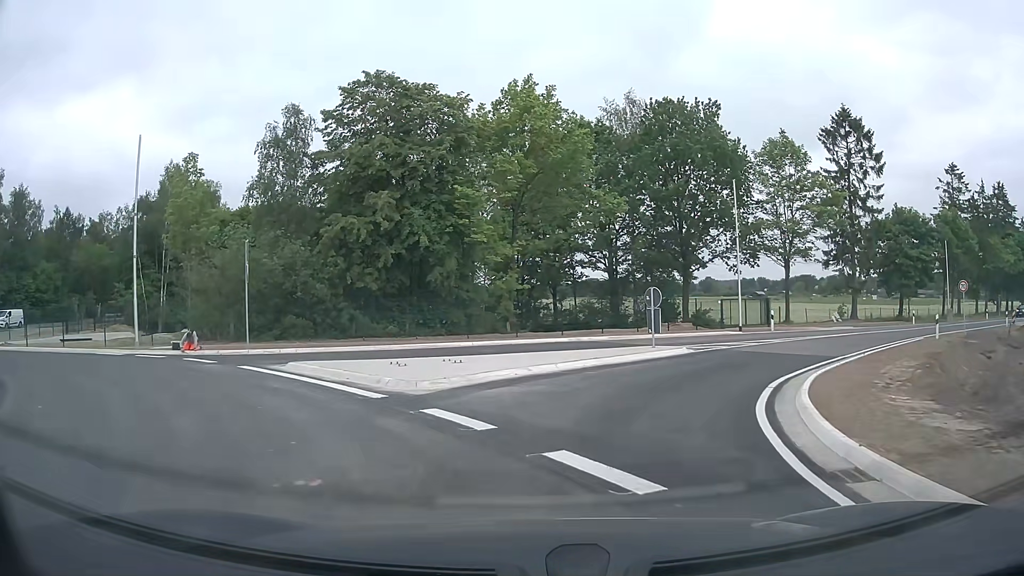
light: Day
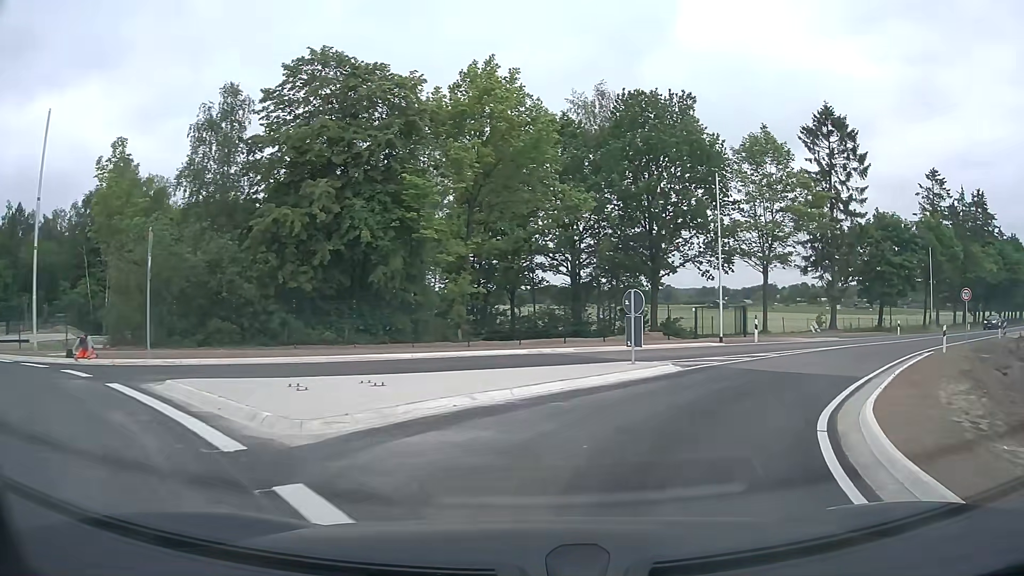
(+0.1, +3.9) m; +4°
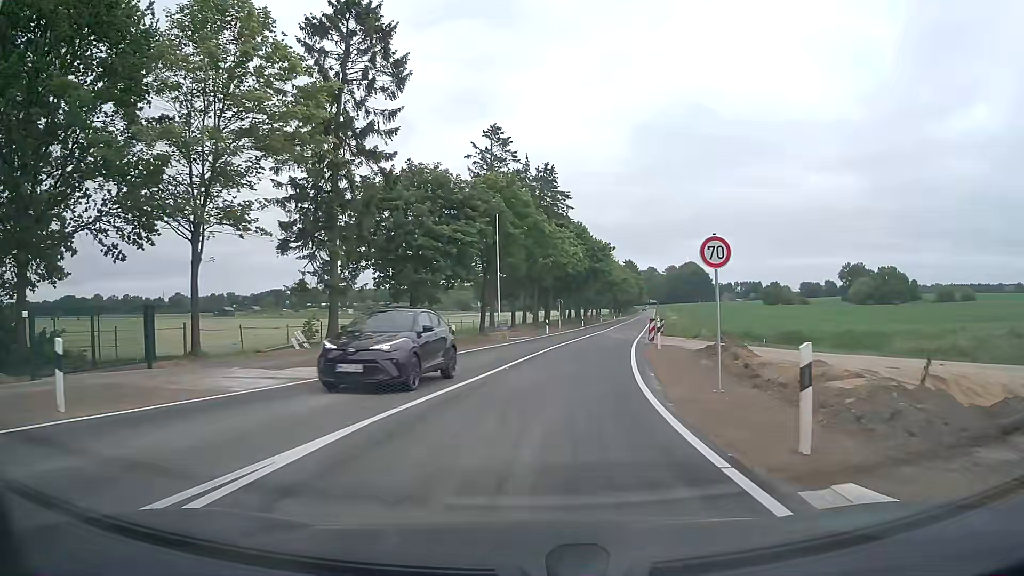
(+9.4, +20.6) m; +41°
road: secondary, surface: asphalt
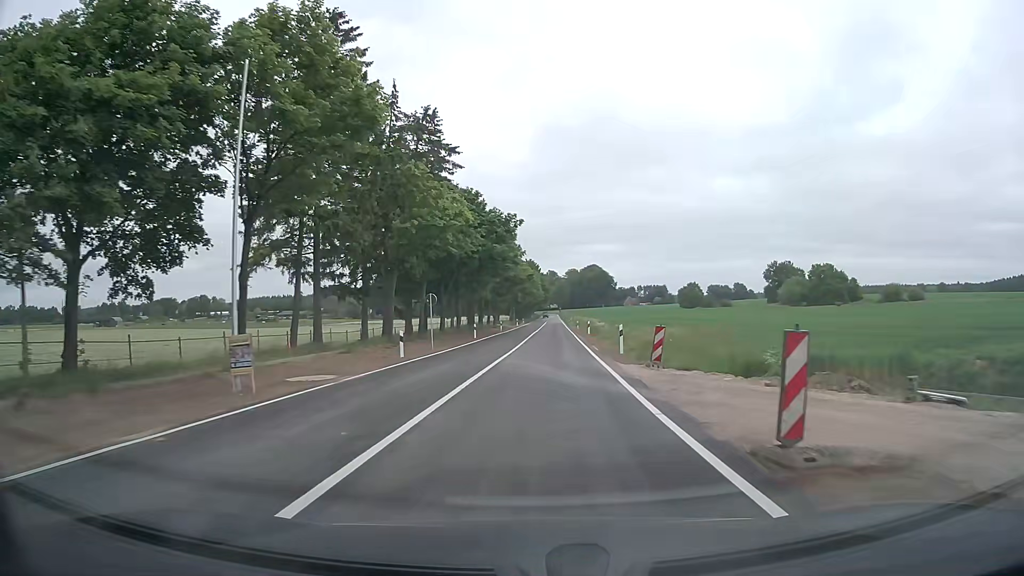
(+2.3, +27.1) m; +9°
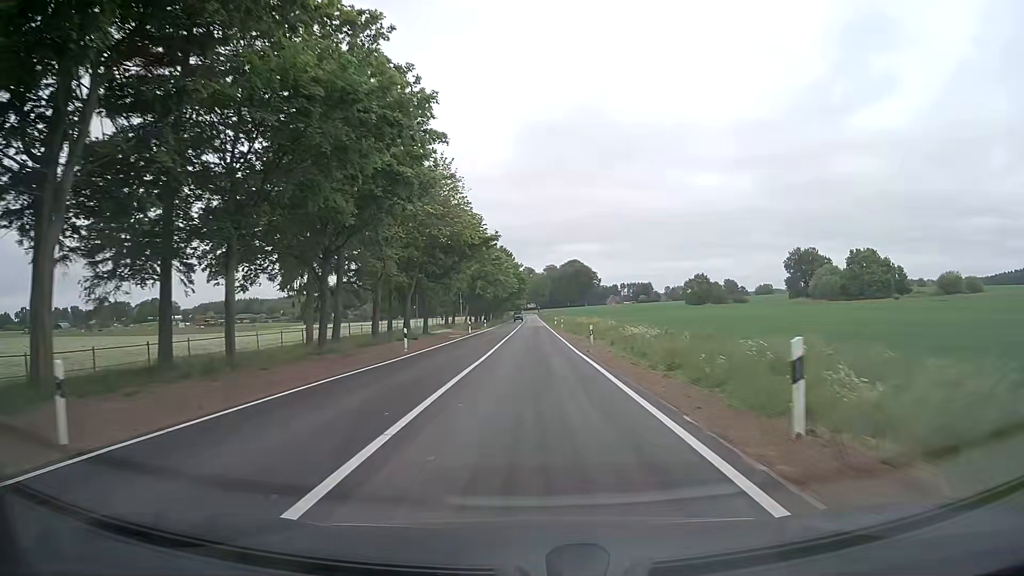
(+1.4, +45.9) m; +2°
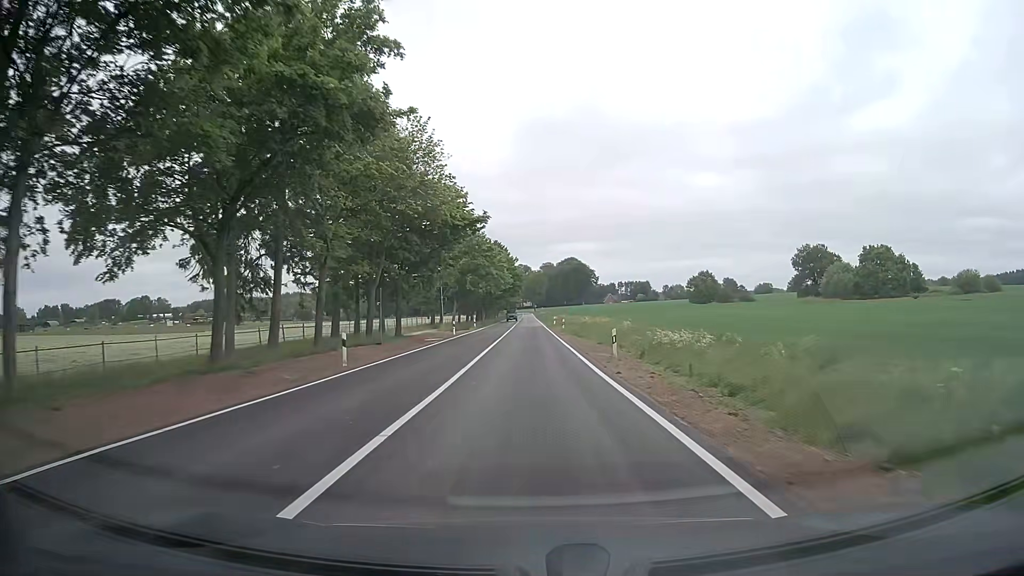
(0.0, +10.1) m; 0°
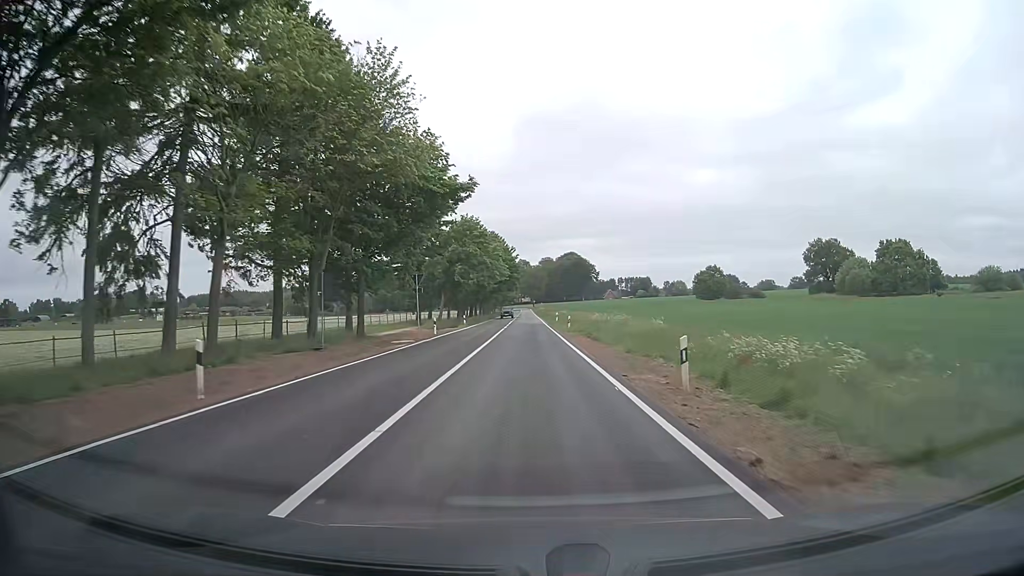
(0.0, +10.1) m; 0°
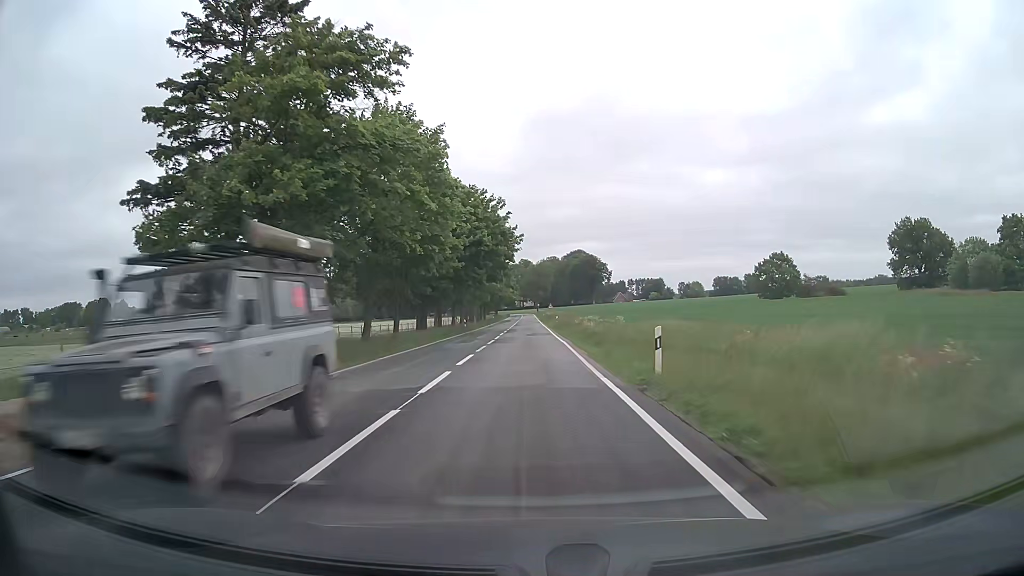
(+0.1, +50.5) m; 0°
